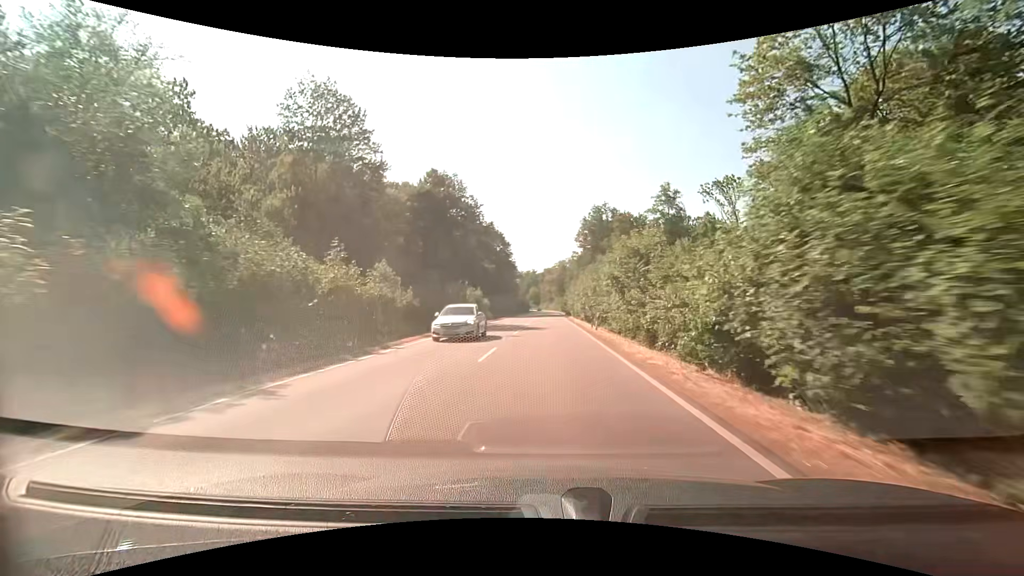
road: secondary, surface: asphalt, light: Day
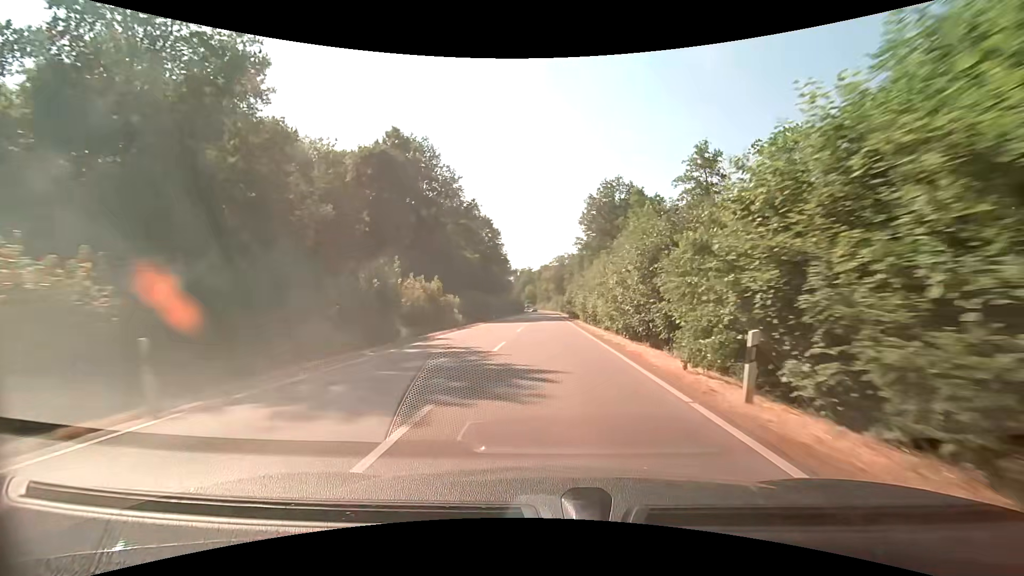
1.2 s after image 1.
(+0.1, +21.3) m; +1°
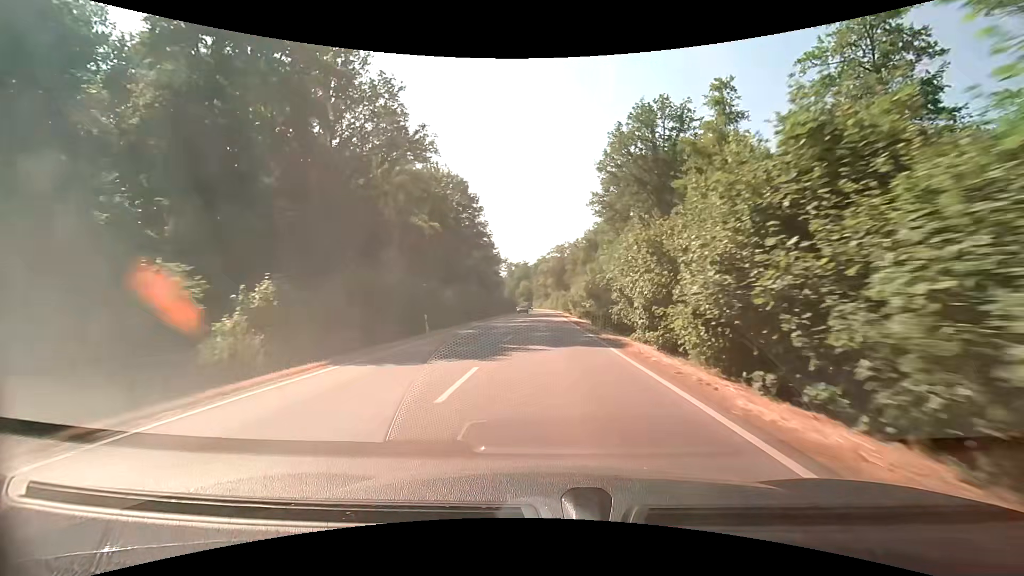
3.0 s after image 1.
(-0.1, +32.0) m; +1°
(0, +10) (0, +20) (0, +30) (0, +40) (0, +50) (0, +60) (0, +70) (-1, +80) (-1, +90) (-1, +100) m
